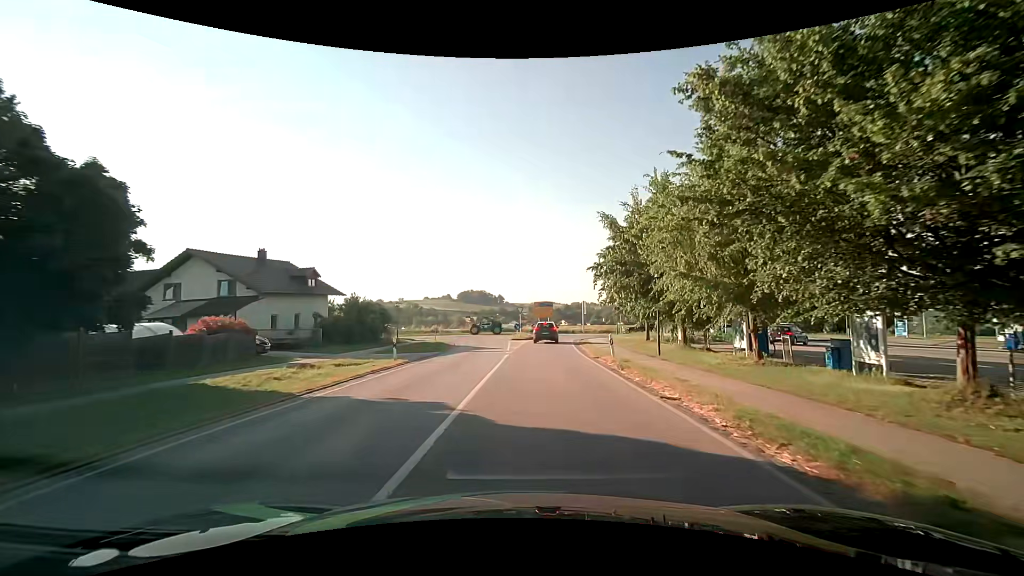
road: secondary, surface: asphalt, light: Day
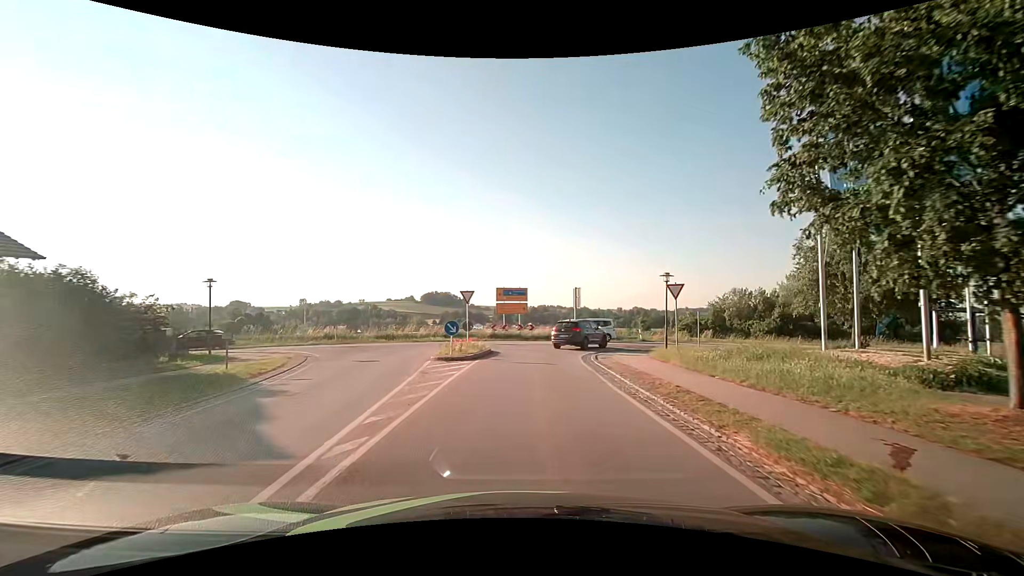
(+1.2, +26.2) m; +4°
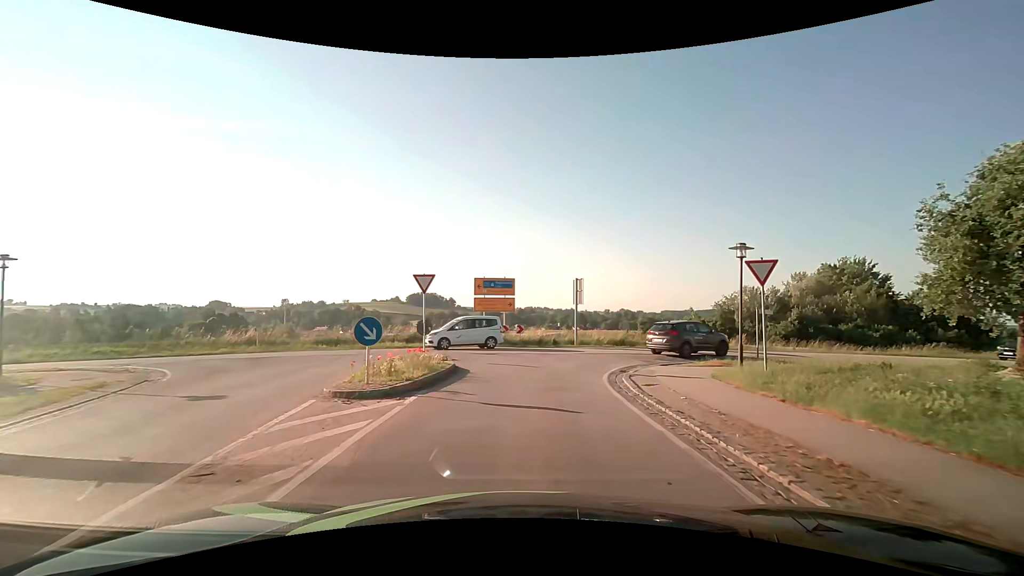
(+0.2, +9.3) m; +1°
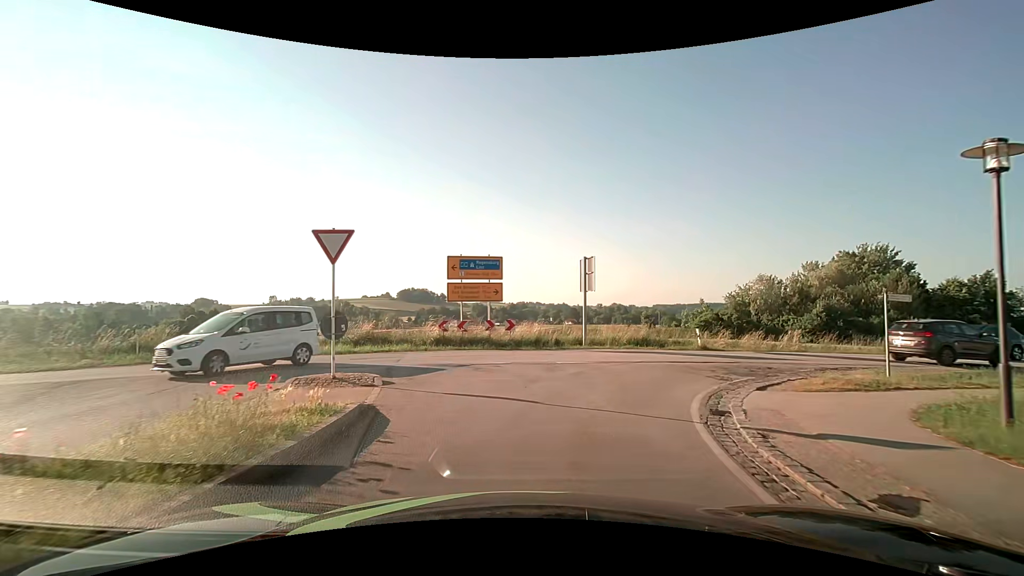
(+0.2, +8.1) m; +2°
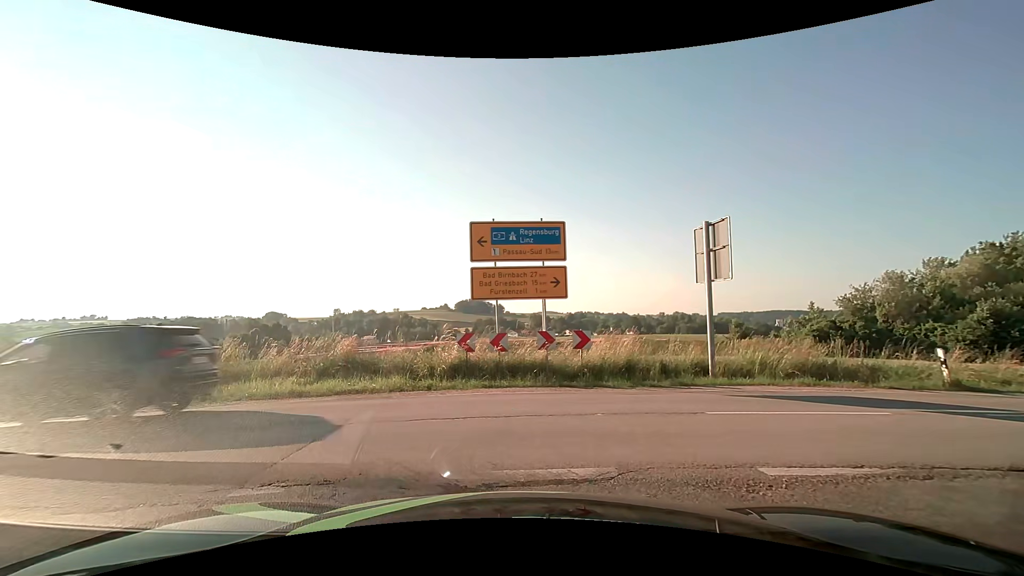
(-0.3, +9.4) m; -7°
(-4, +9) (-13, +11) (-23, +12) (-33, +13) (-43, +14) (-53, +16) (-63, +18) (-72, +21) (-82, +24) (-91, +27) m
